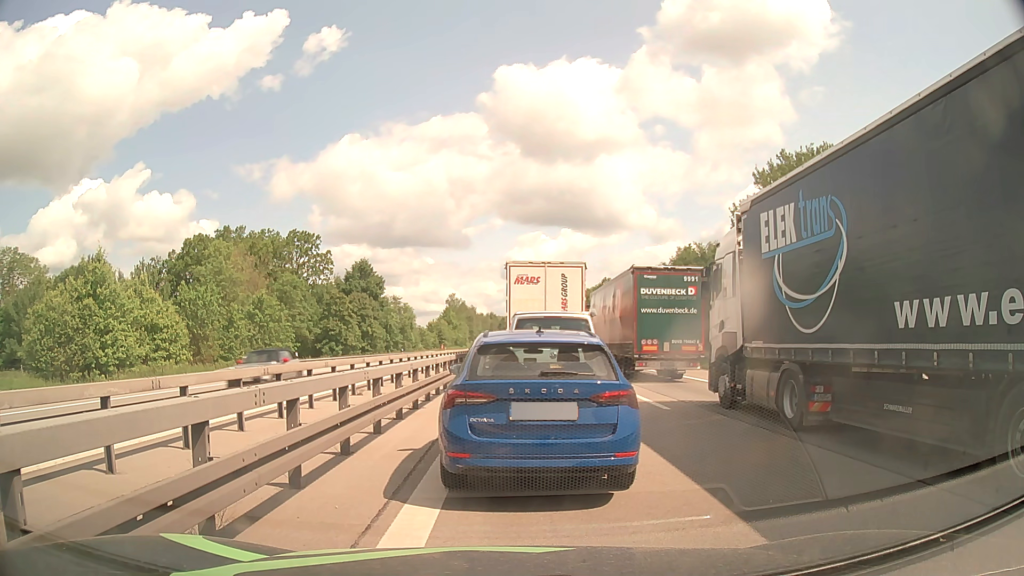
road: motorway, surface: asphalt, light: Day
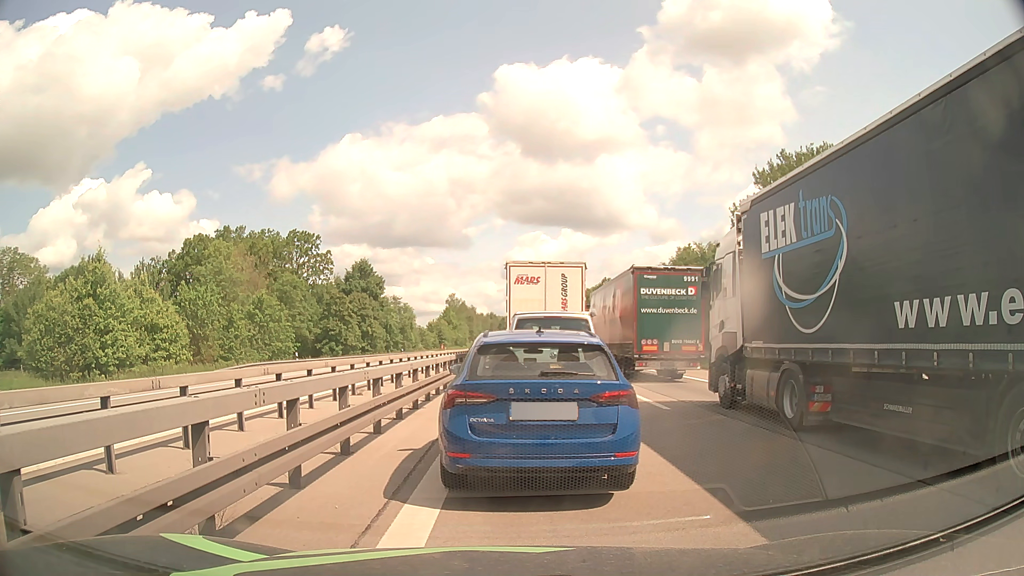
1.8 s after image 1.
(0.0, 0.0) m; 0°
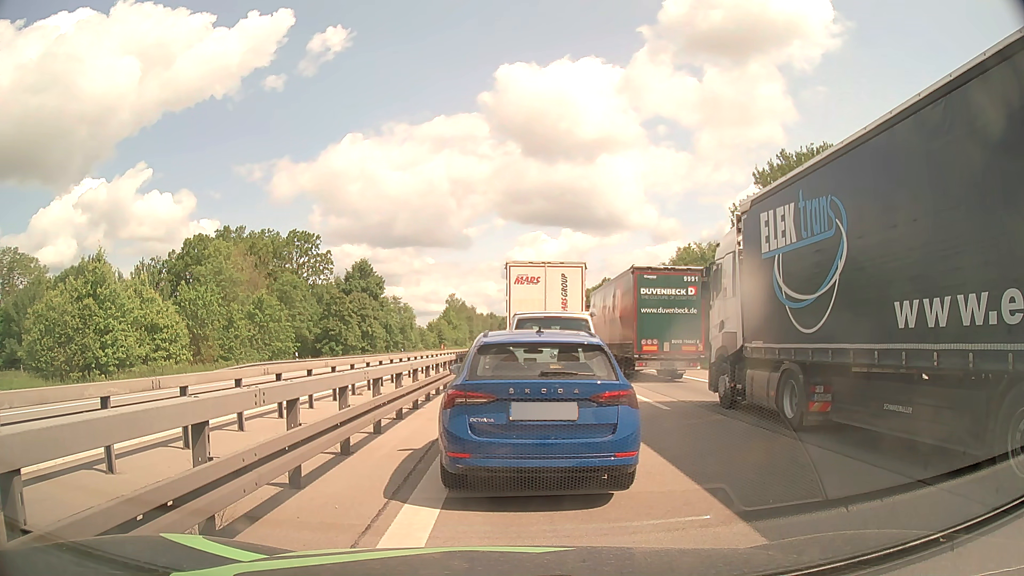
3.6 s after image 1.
(0.0, 0.0) m; 0°
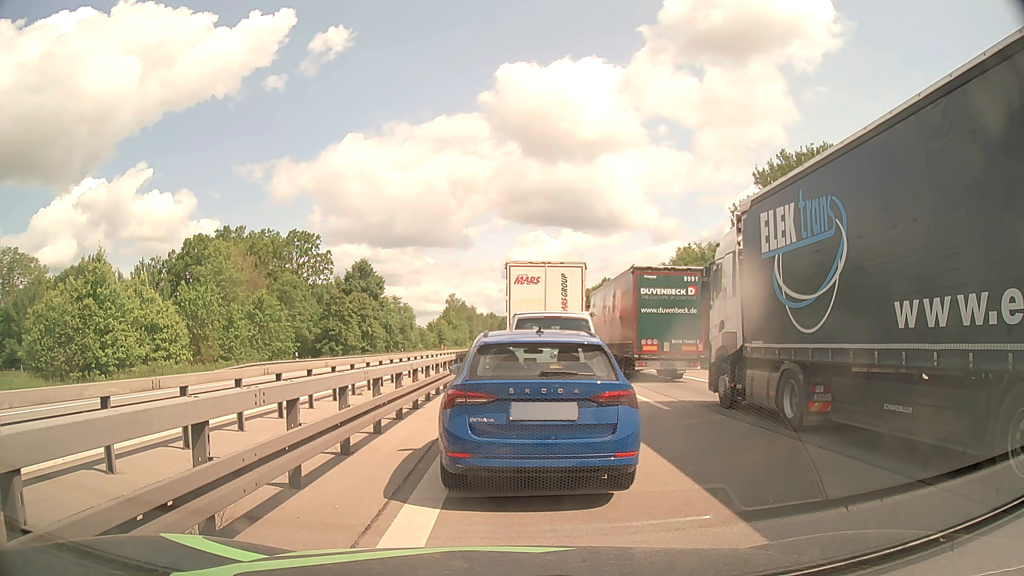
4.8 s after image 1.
(0.0, 0.0) m; 0°
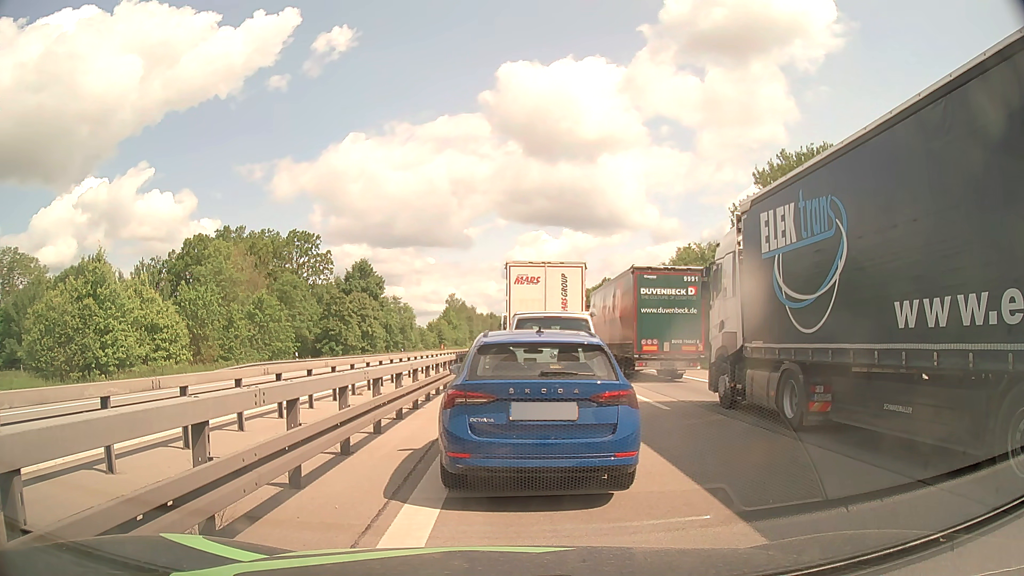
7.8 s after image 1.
(0.0, 0.0) m; 0°
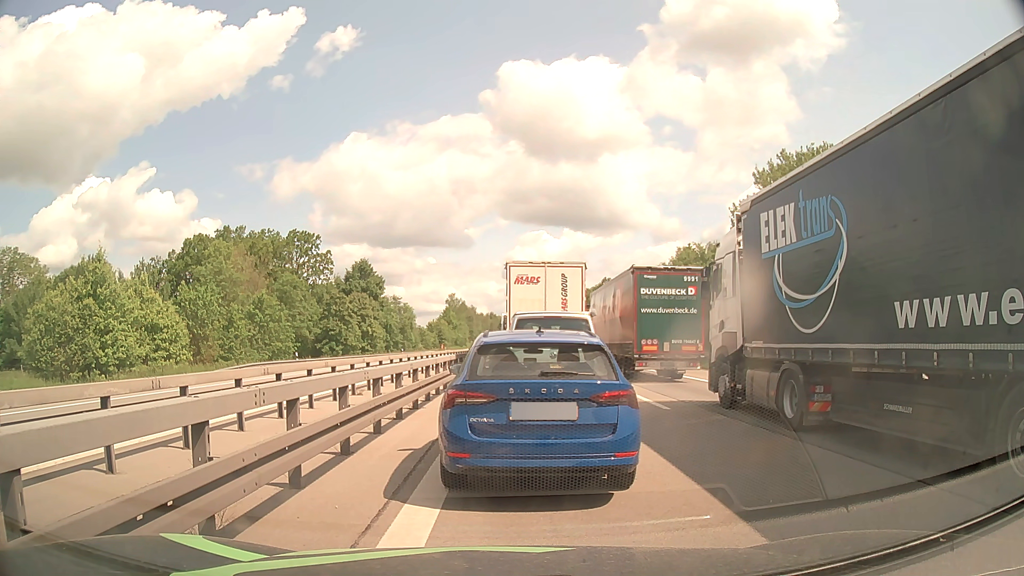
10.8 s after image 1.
(0.0, 0.0) m; 0°
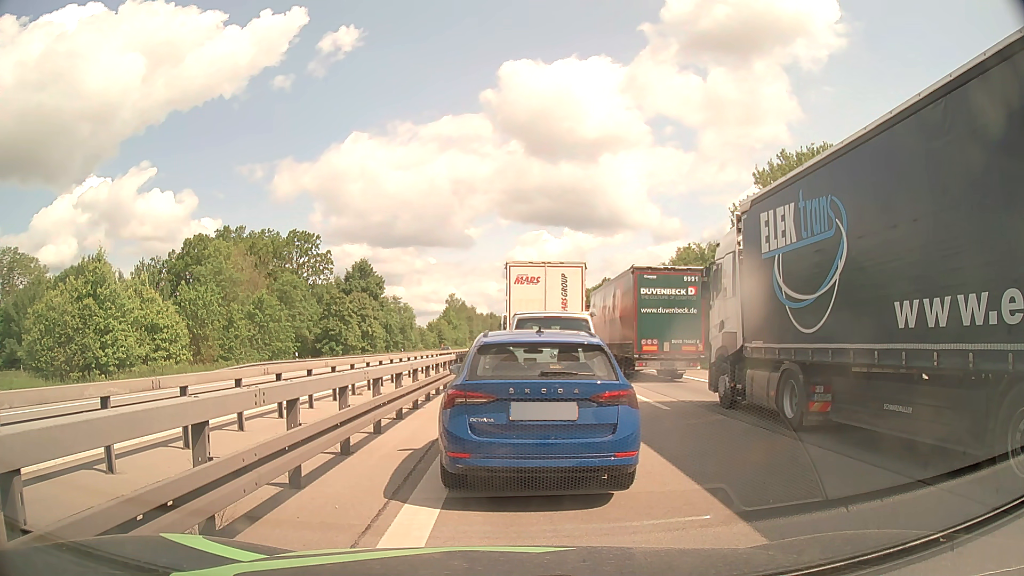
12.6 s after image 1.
(0.0, 0.0) m; 0°
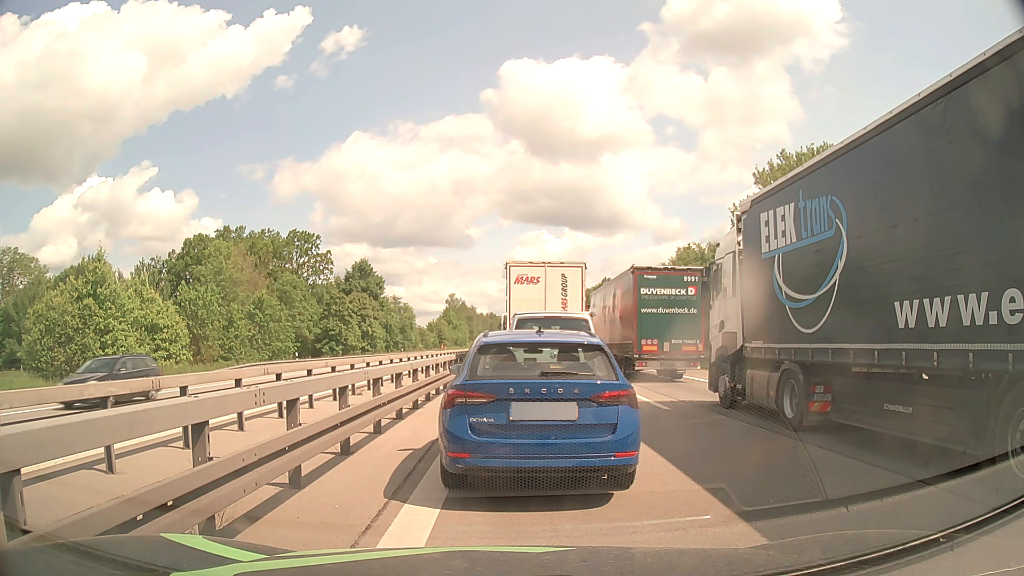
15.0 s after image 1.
(0.0, 0.0) m; 0°
